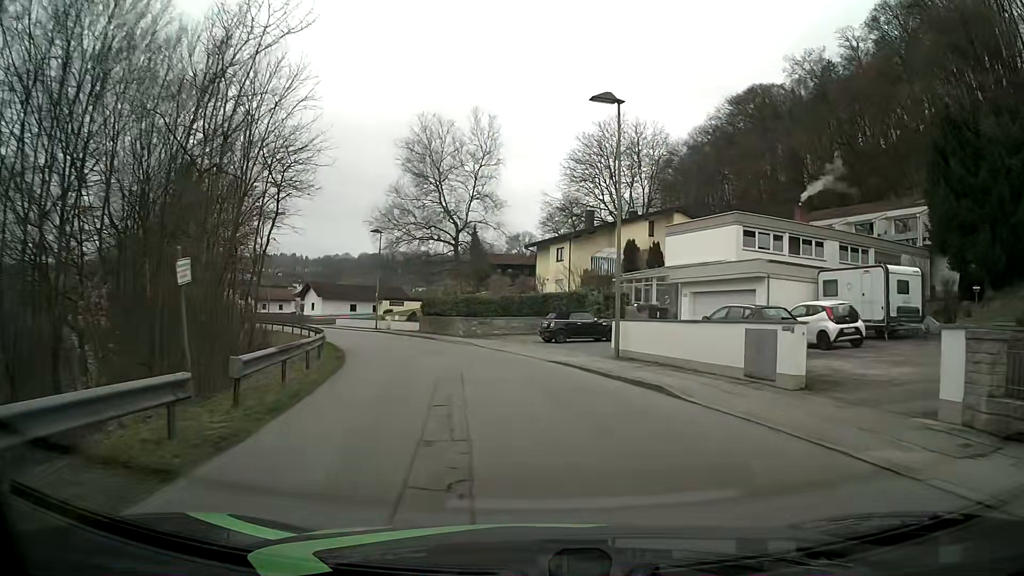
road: residential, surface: asphalt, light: Day
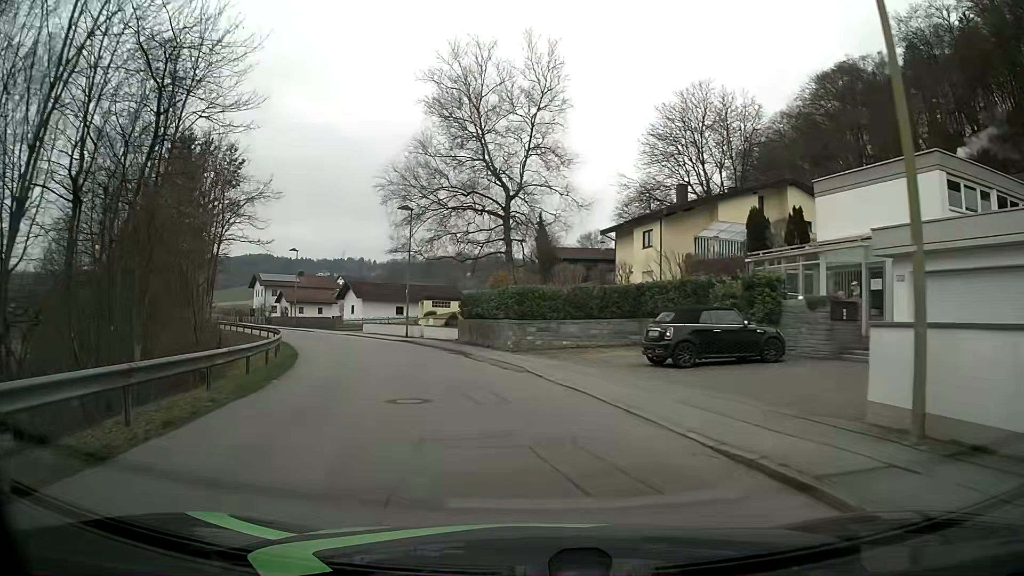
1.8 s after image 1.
(-0.4, +13.8) m; -6°
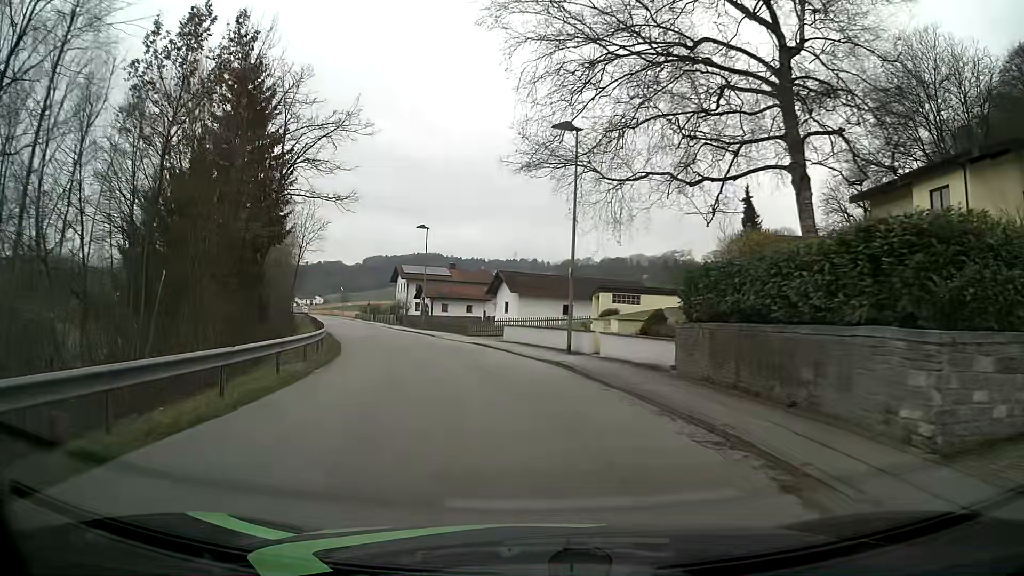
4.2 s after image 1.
(-2.6, +18.3) m; -15°
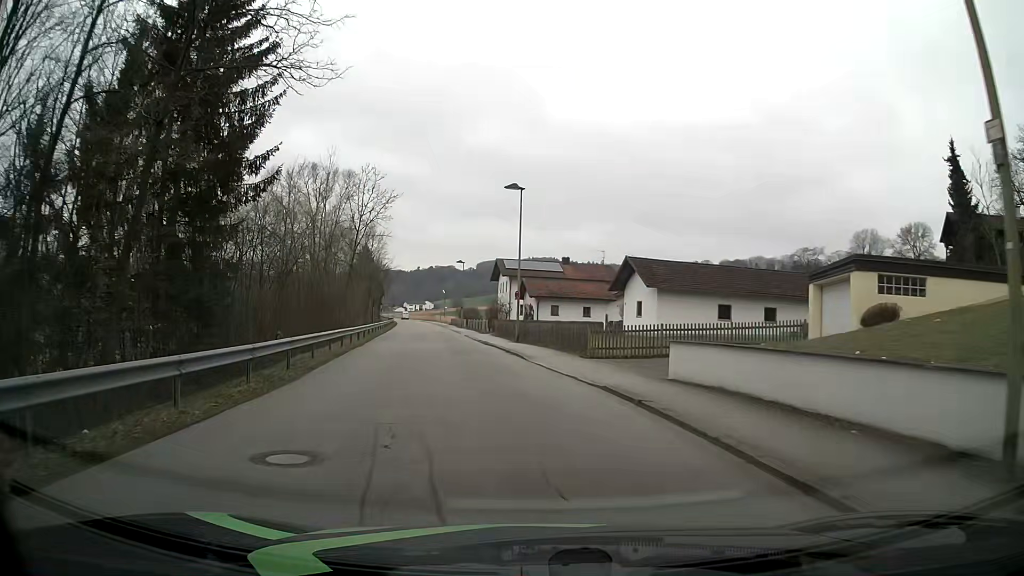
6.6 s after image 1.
(-1.5, +18.5) m; -9°
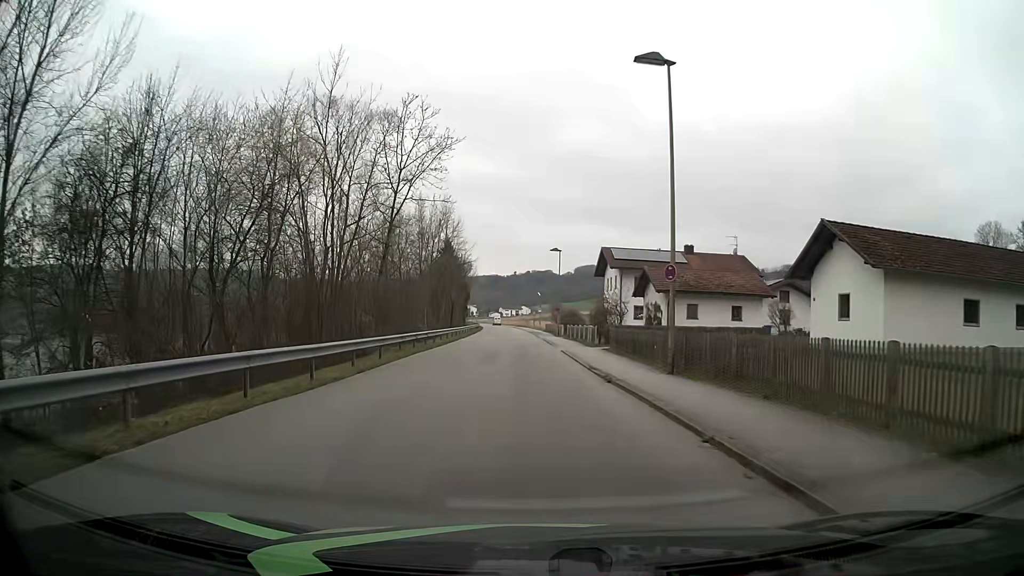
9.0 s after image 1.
(-1.7, +18.6) m; -8°
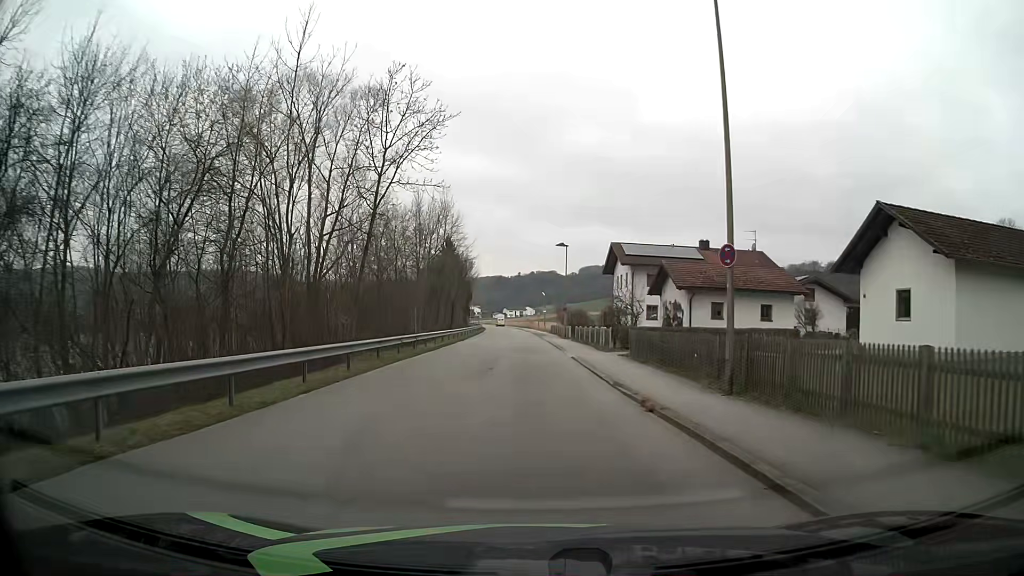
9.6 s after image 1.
(0.0, +4.7) m; -1°
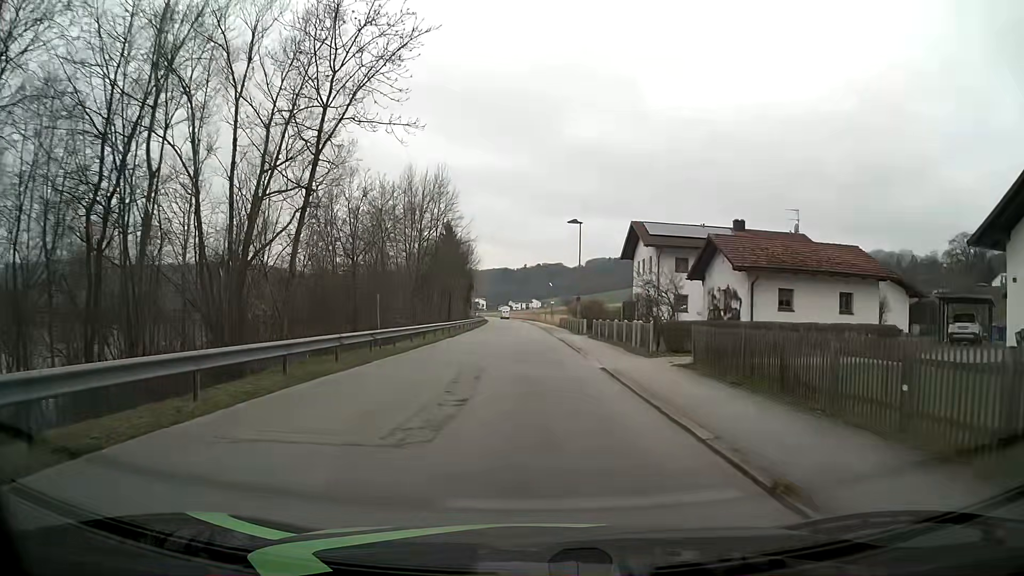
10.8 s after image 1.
(0.0, +9.4) m; 0°
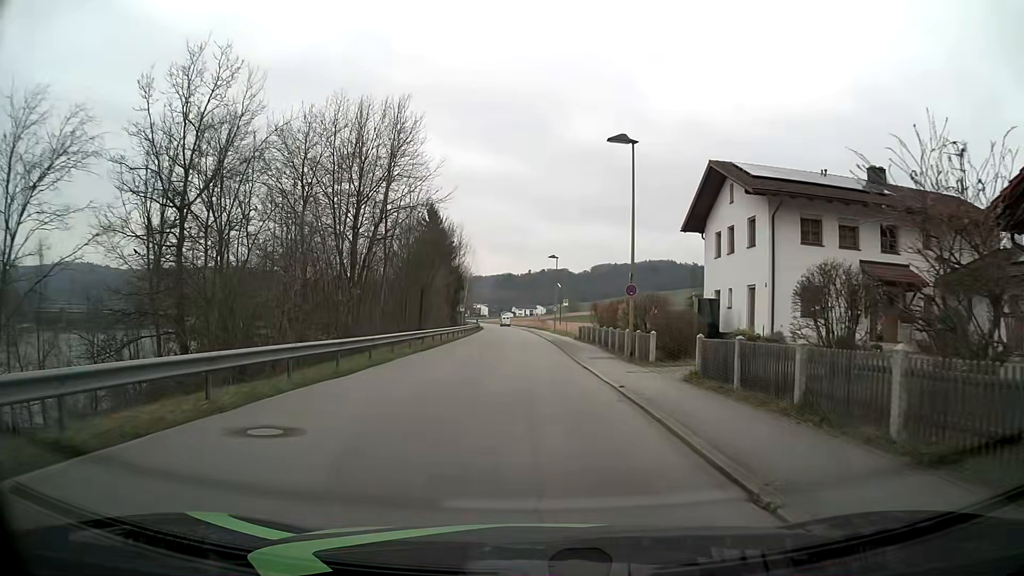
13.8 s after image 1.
(-0.1, +23.4) m; 0°
(0, +10) (0, +20) (0, +30) (0, +40) (-1, +50) (-1, +60) (-2, +70) (-2, +80) (-3, +90) (-3, +100) m
